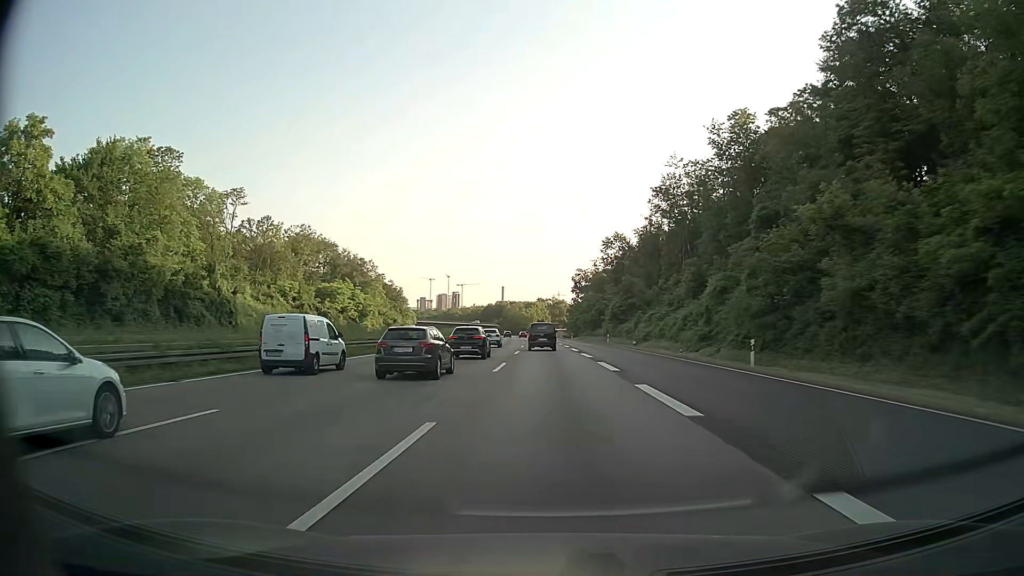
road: motorway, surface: asphalt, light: Day
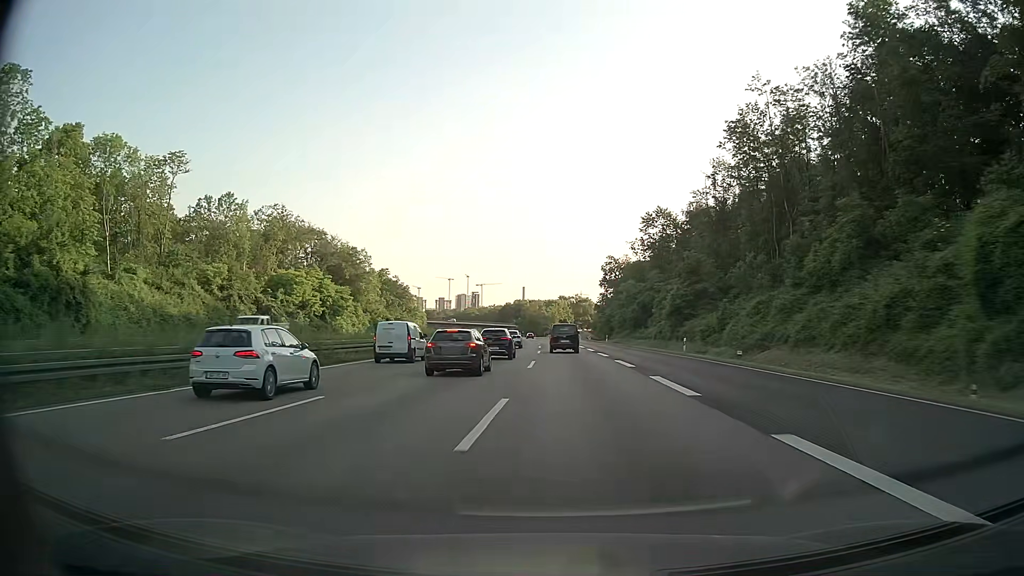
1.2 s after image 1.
(-0.5, +32.1) m; -2°
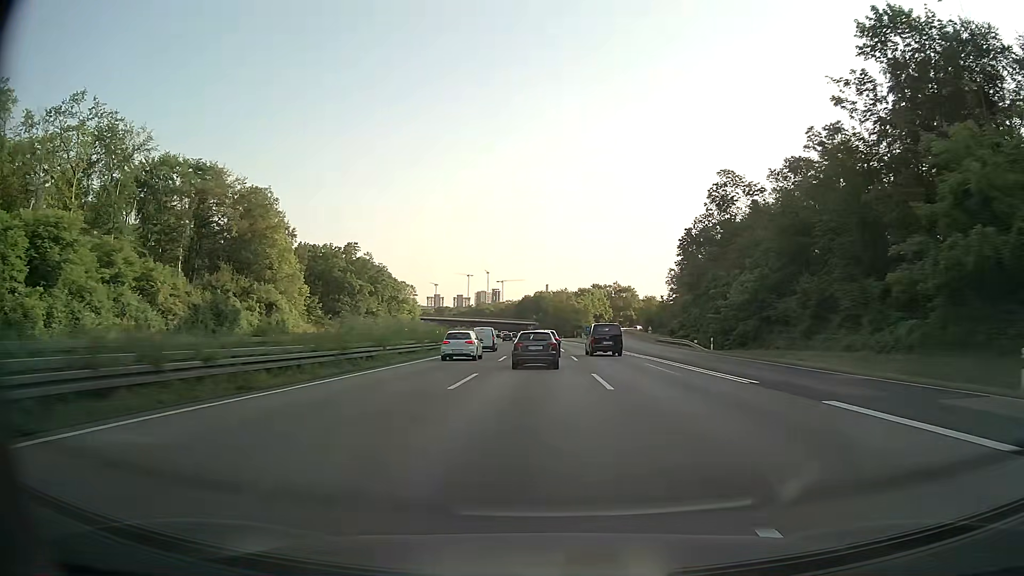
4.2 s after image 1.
(-1.9, +80.0) m; -2°
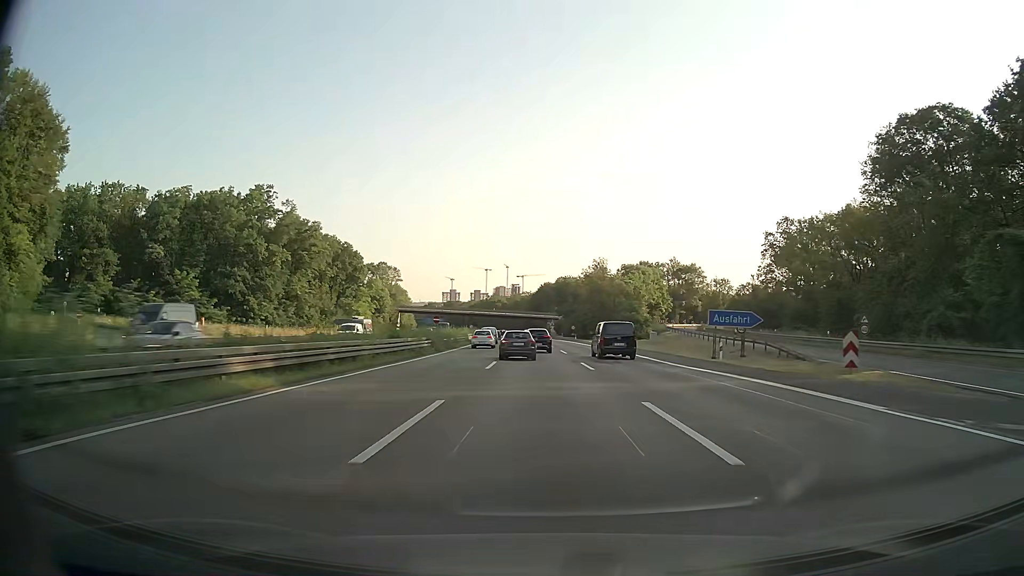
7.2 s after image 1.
(-1.1, +79.9) m; -2°
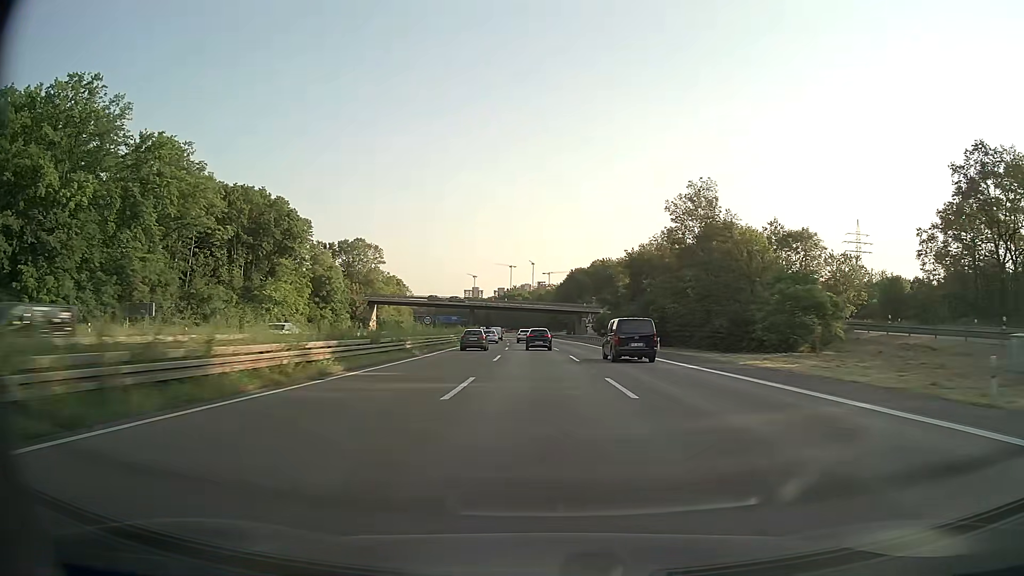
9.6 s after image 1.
(-1.2, +64.2) m; -2°
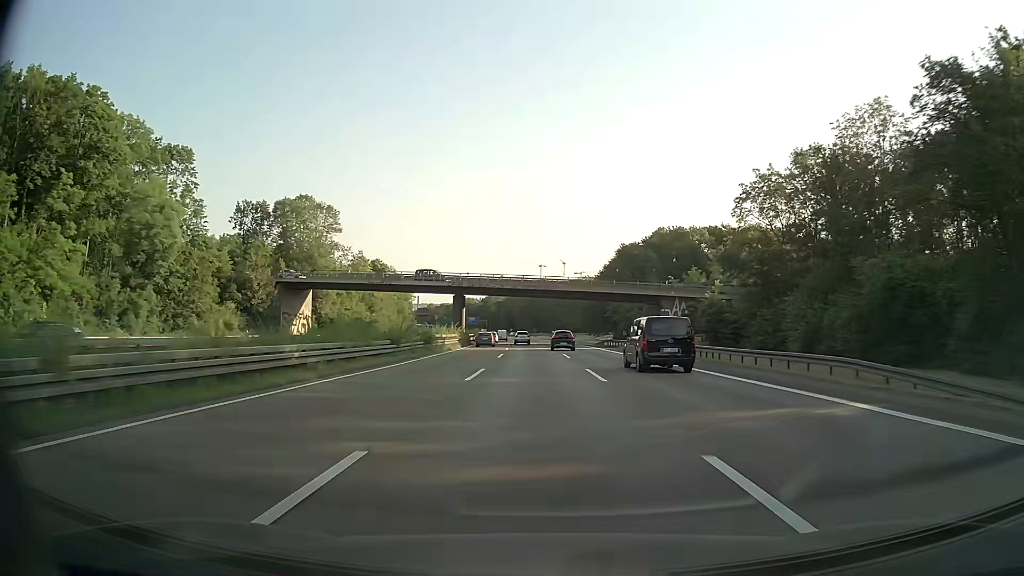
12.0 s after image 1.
(-1.5, +65.1) m; -3°
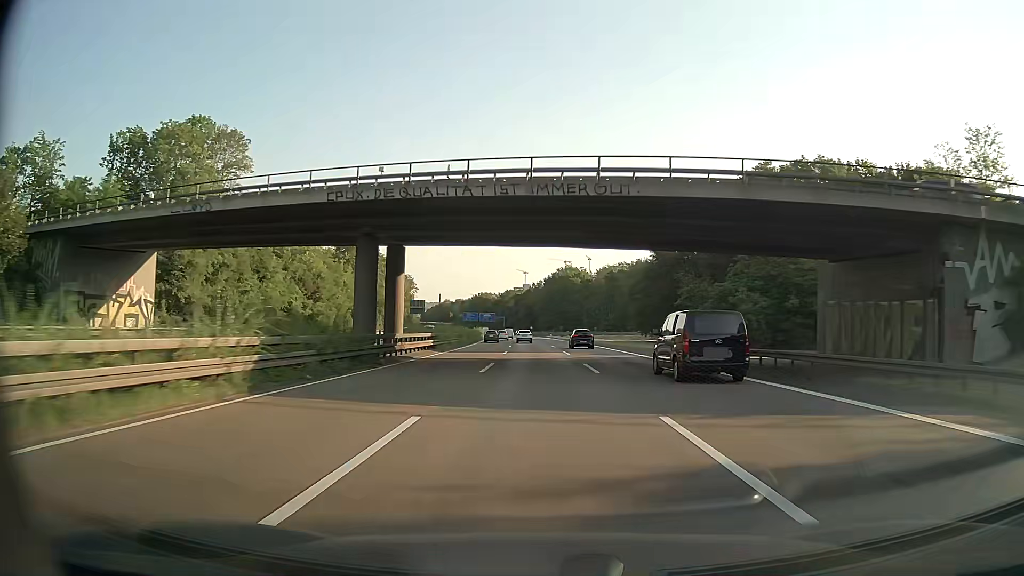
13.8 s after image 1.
(-0.9, +49.9) m; -2°
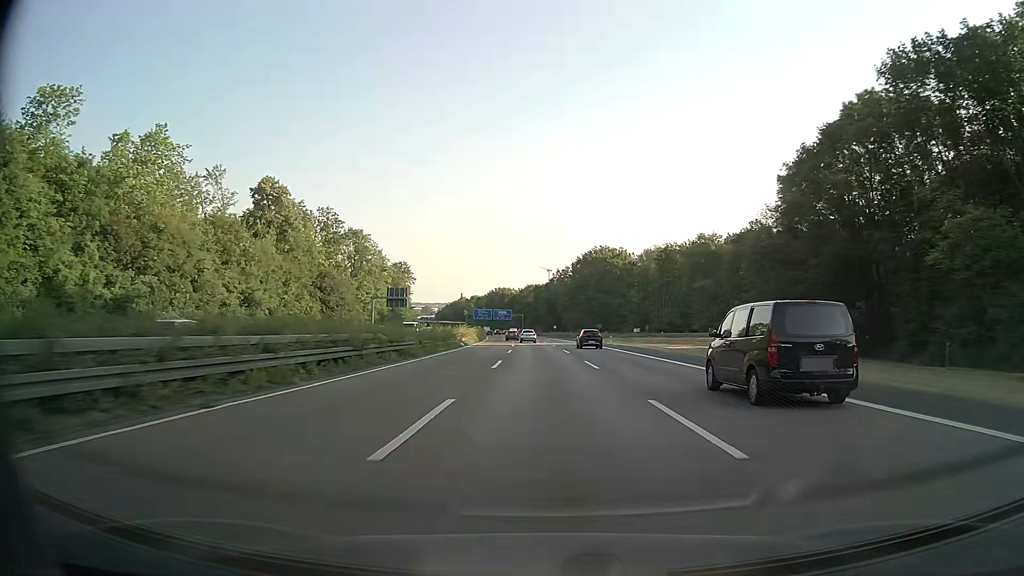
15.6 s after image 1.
(-0.7, +50.8) m; -2°
(0, +10) (0, +20) (0, +30) (-1, +40) (-1, +50) (-1, +60) (-2, +70) (-2, +80) (-3, +90) (-4, +100) m
